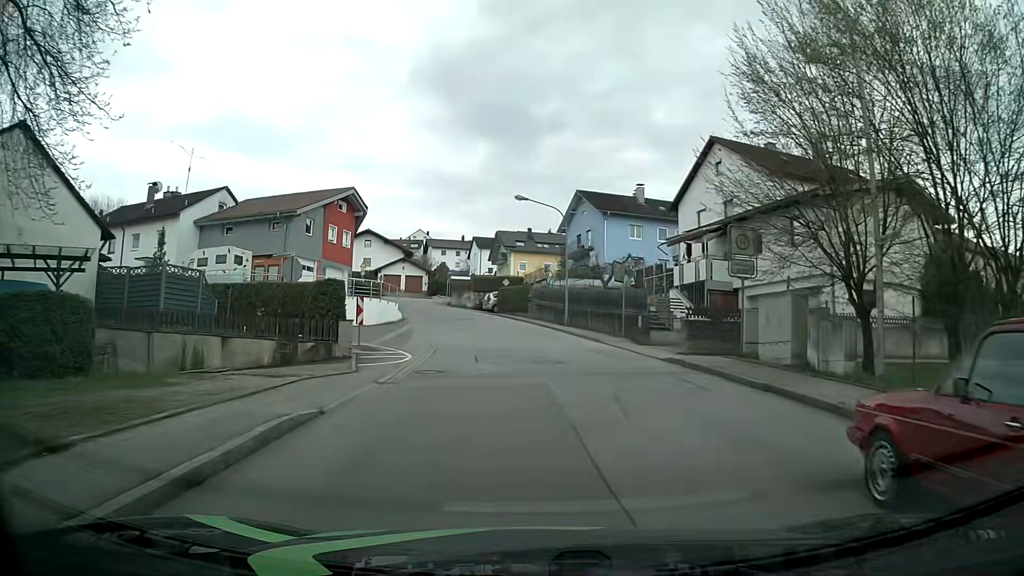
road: residential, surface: asphalt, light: Day
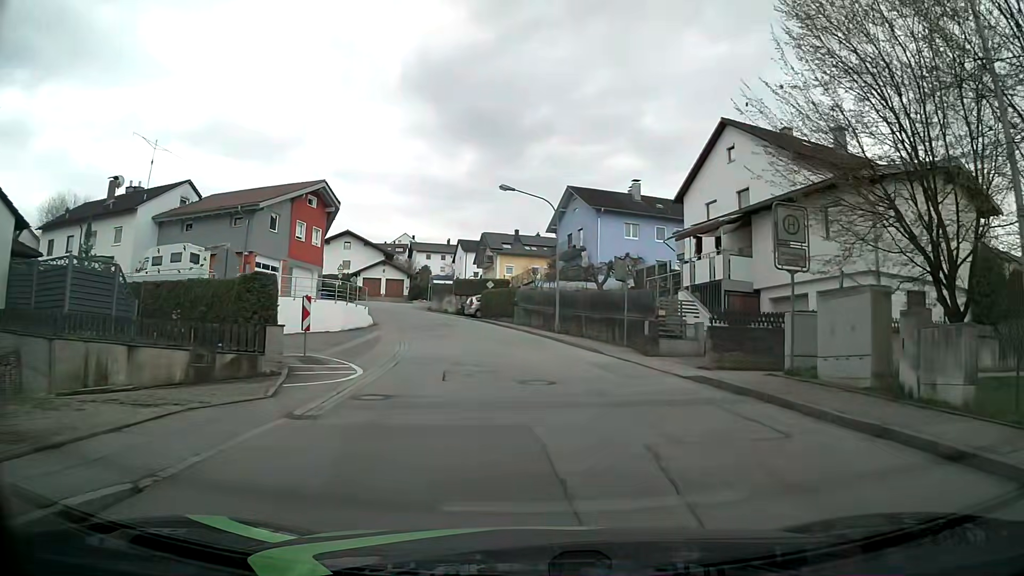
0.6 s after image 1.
(0.0, +4.6) m; +1°
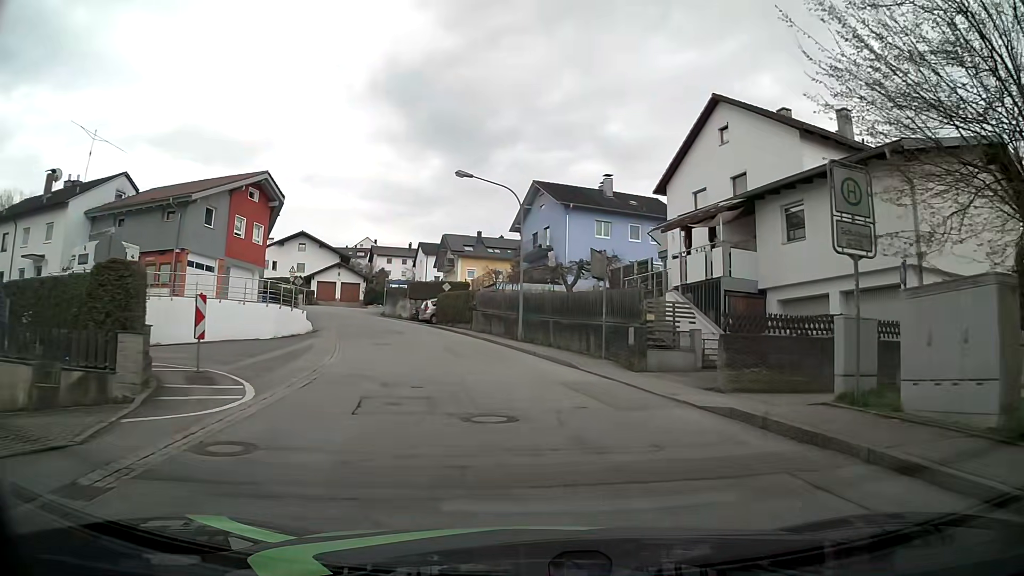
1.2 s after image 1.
(+0.1, +4.6) m; +2°
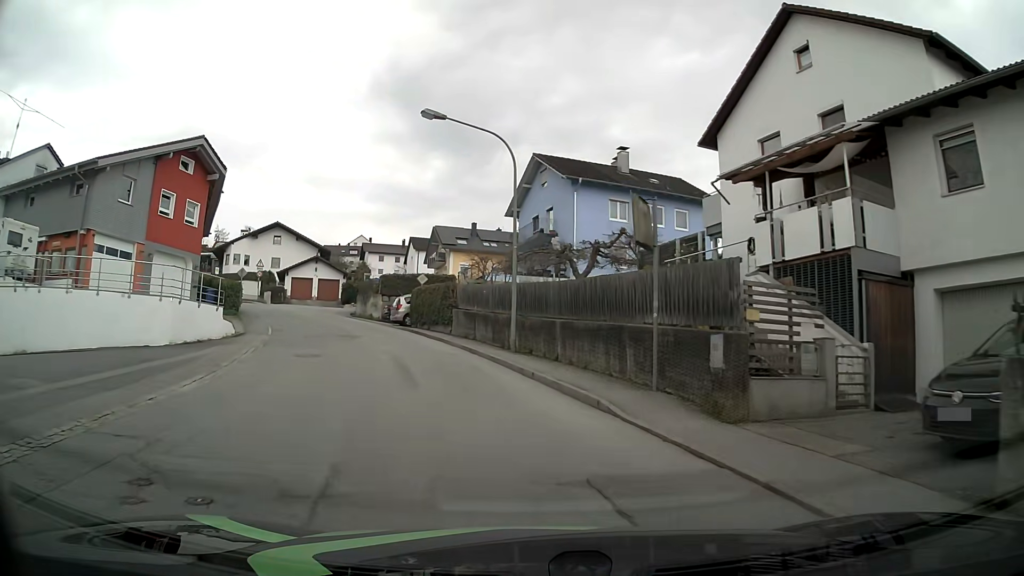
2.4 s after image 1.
(+0.1, +9.1) m; +1°
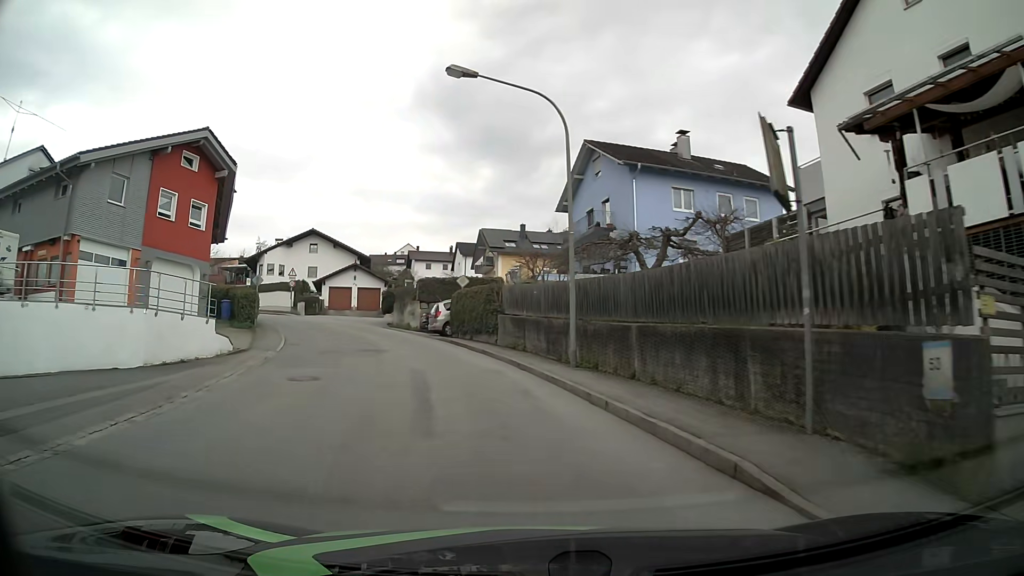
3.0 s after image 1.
(-0.2, +4.6) m; -5°
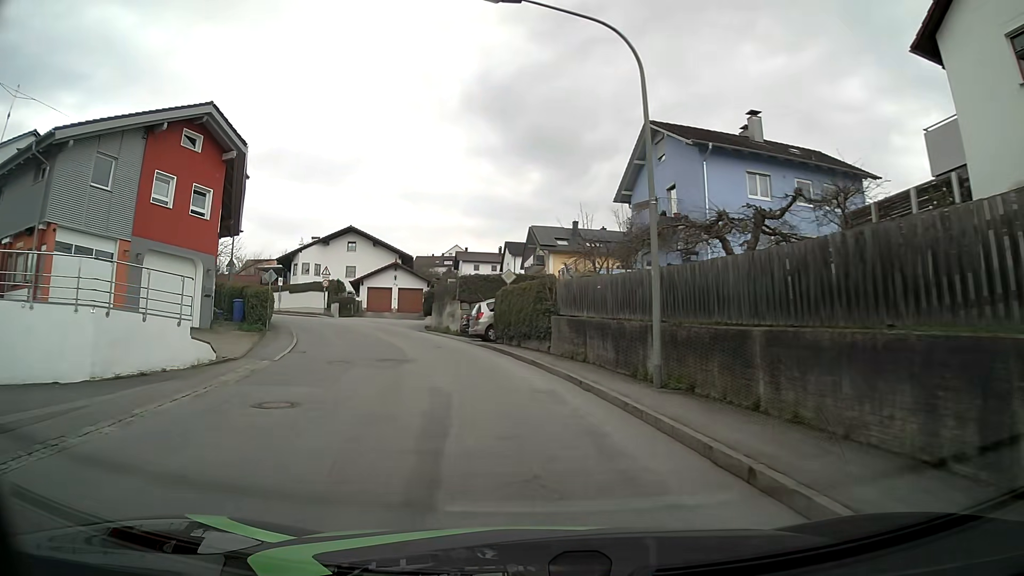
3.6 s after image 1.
(-0.2, +4.5) m; -5°
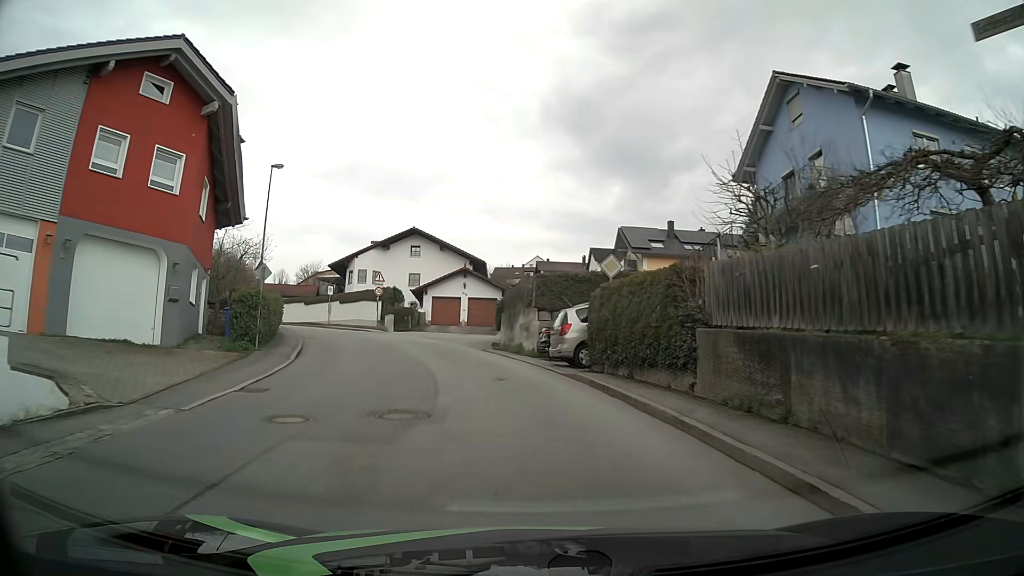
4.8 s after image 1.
(-0.6, +8.7) m; -7°
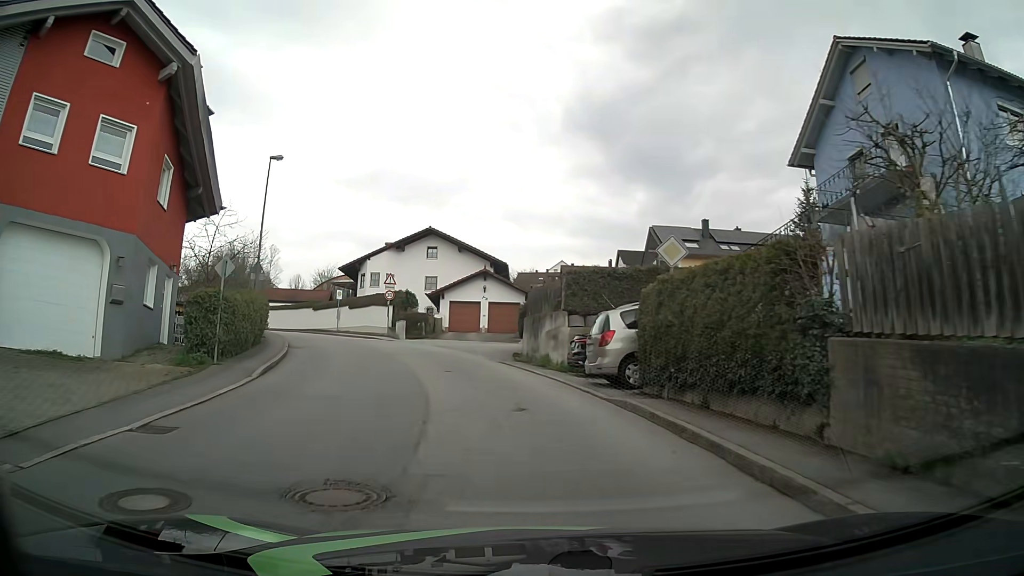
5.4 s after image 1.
(-0.1, +4.1) m; -3°
